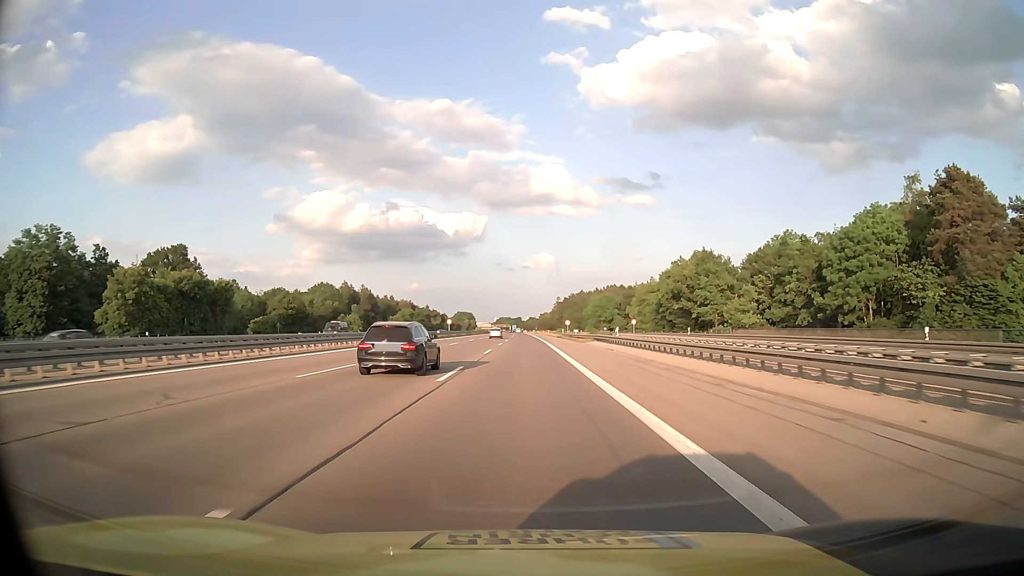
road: motorway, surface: asphalt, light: Day
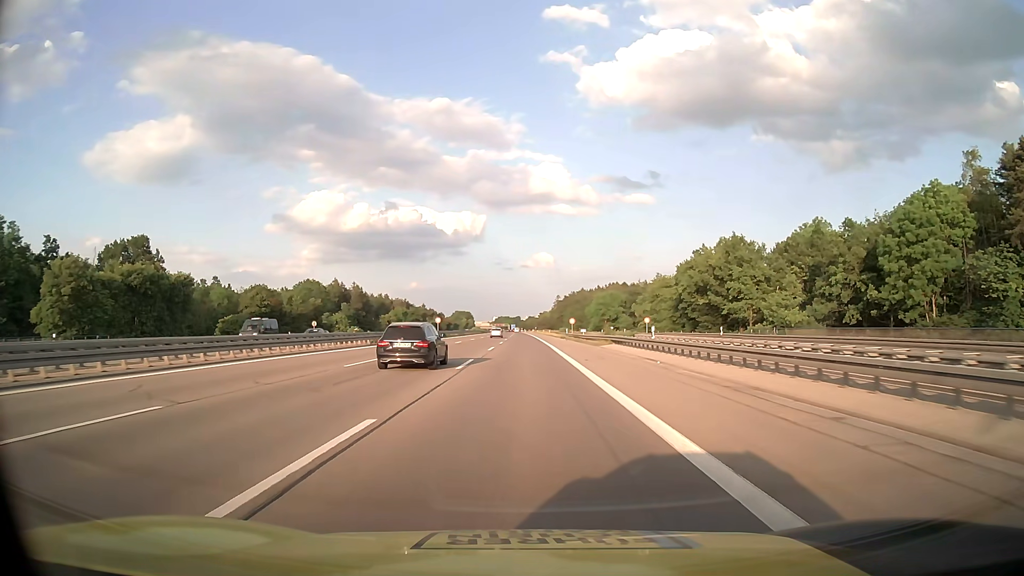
(0.0, +13.2) m; 0°
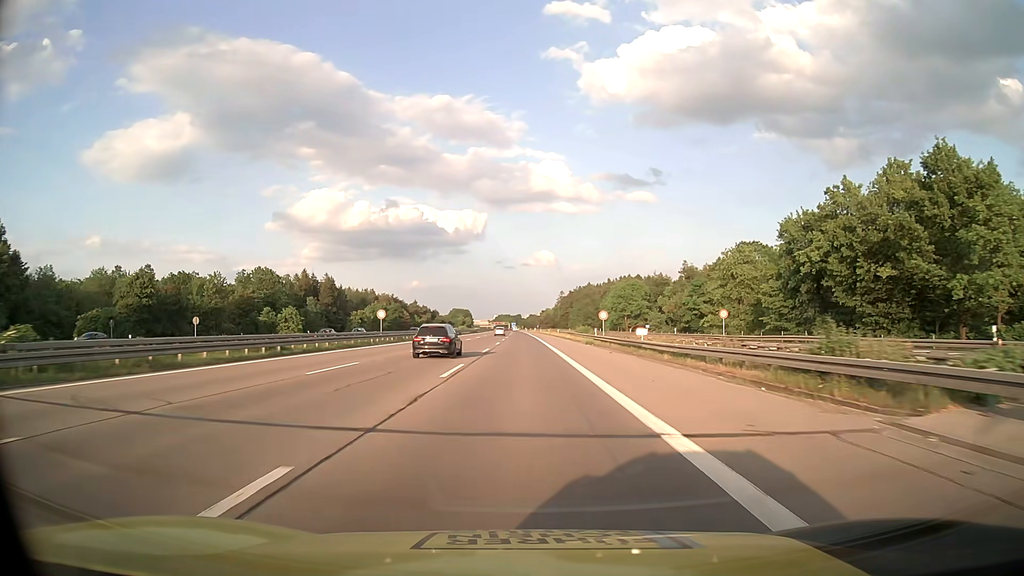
(0.0, +39.8) m; 0°
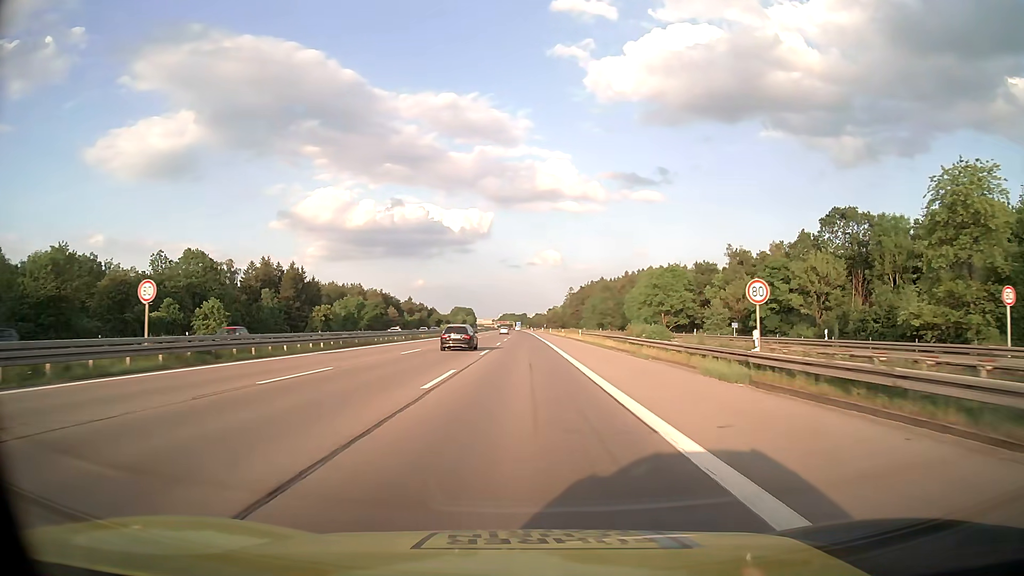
(-0.1, +39.8) m; 0°
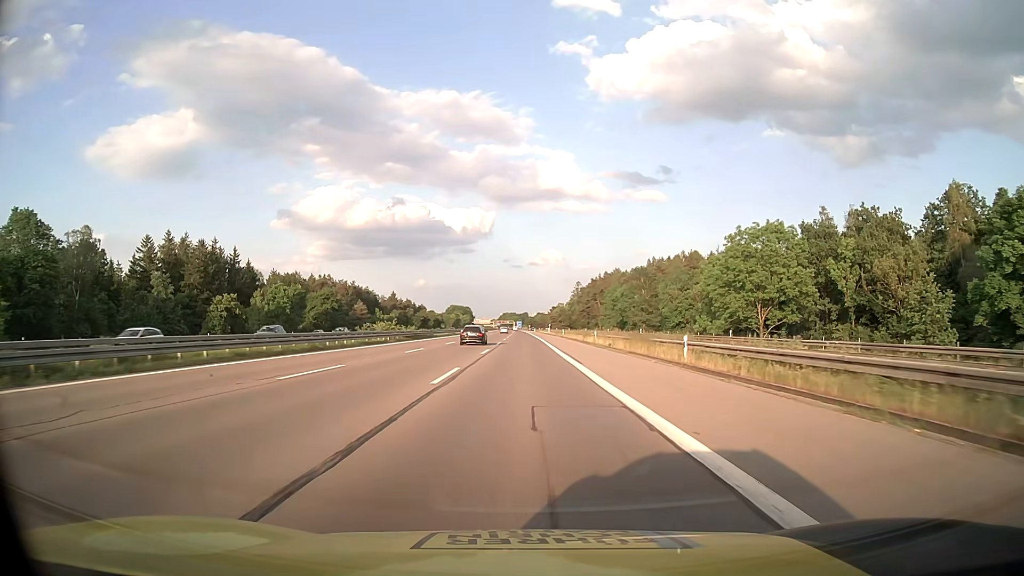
(-0.1, +53.1) m; 0°
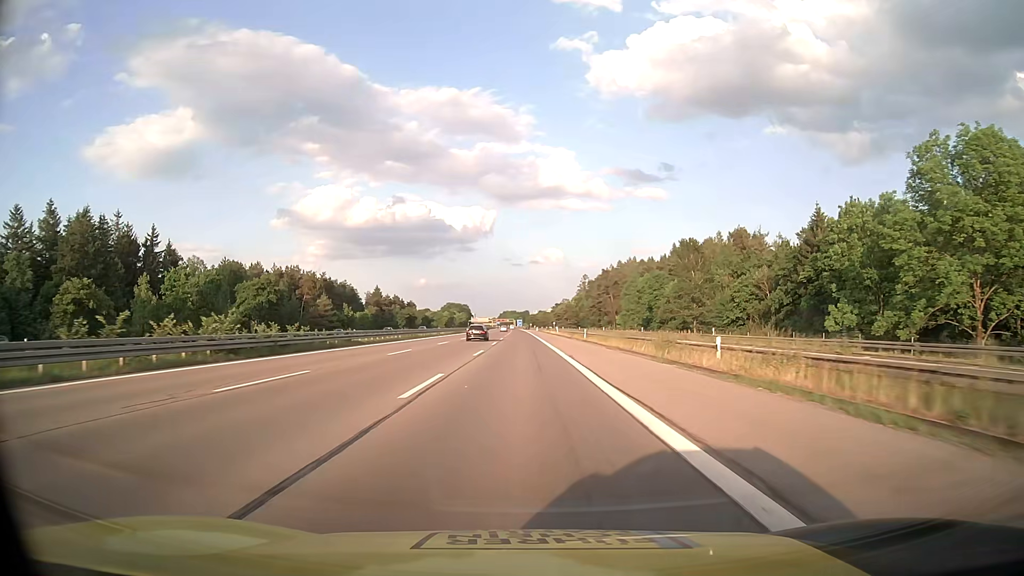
(0.0, +39.7) m; 0°
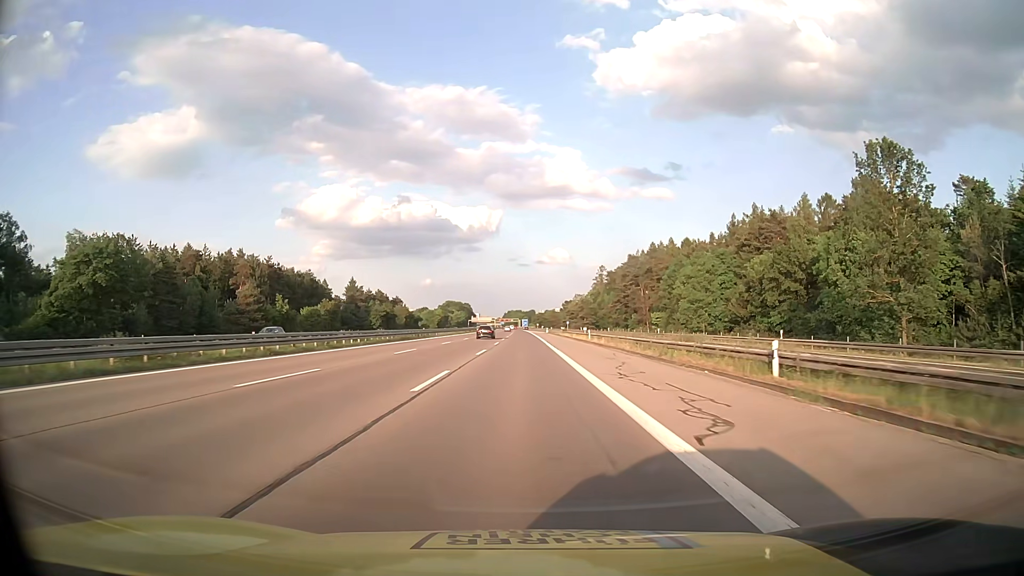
(-0.1, +53.0) m; 0°
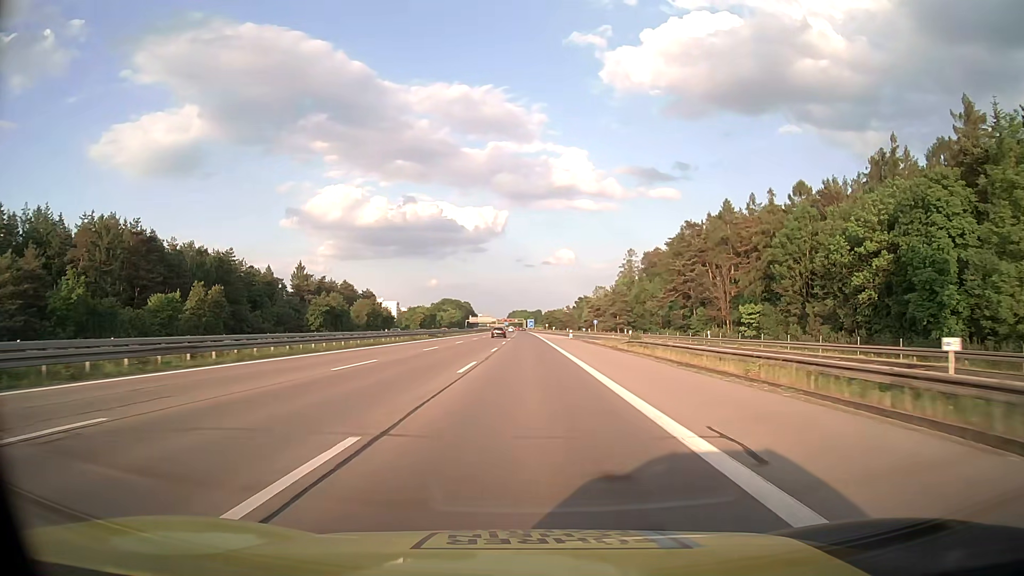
(-0.4, +66.1) m; 0°
(0, +10) (0, +20) (0, +30) (0, +40) (0, +50) (0, +60) (0, +70) (0, +80) (0, +90) (0, +100) m
